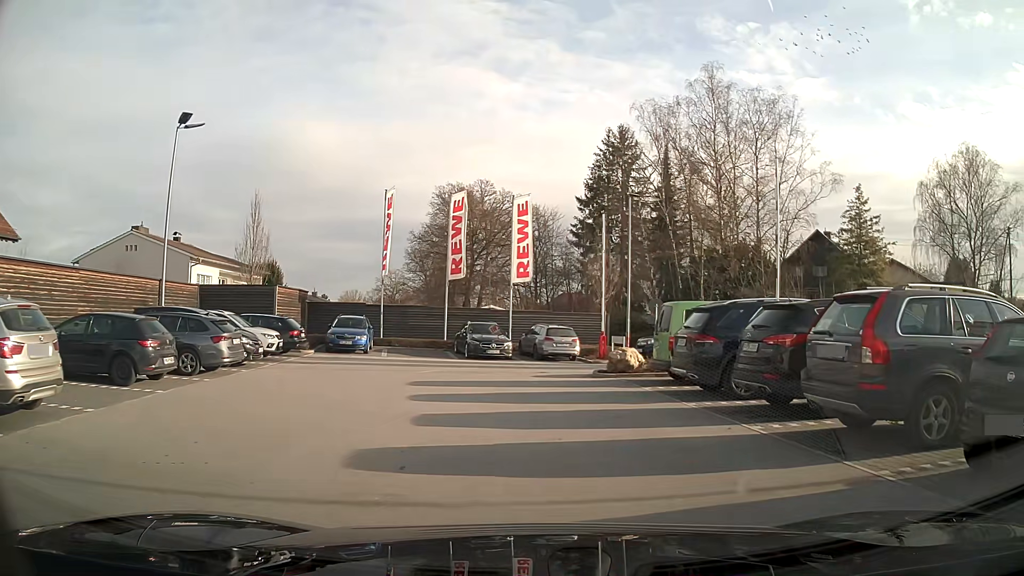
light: Day
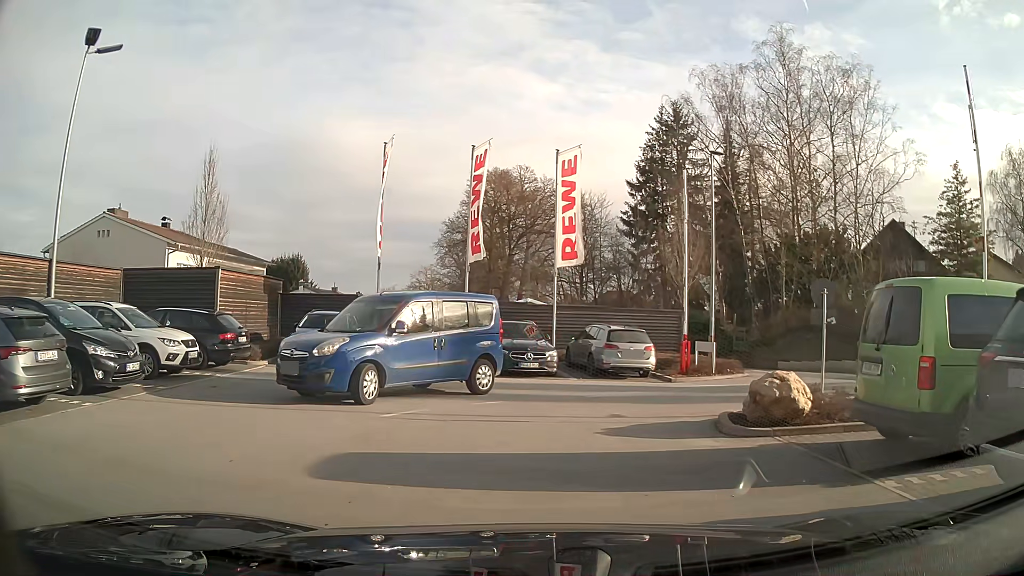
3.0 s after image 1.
(-0.3, +8.5) m; -4°
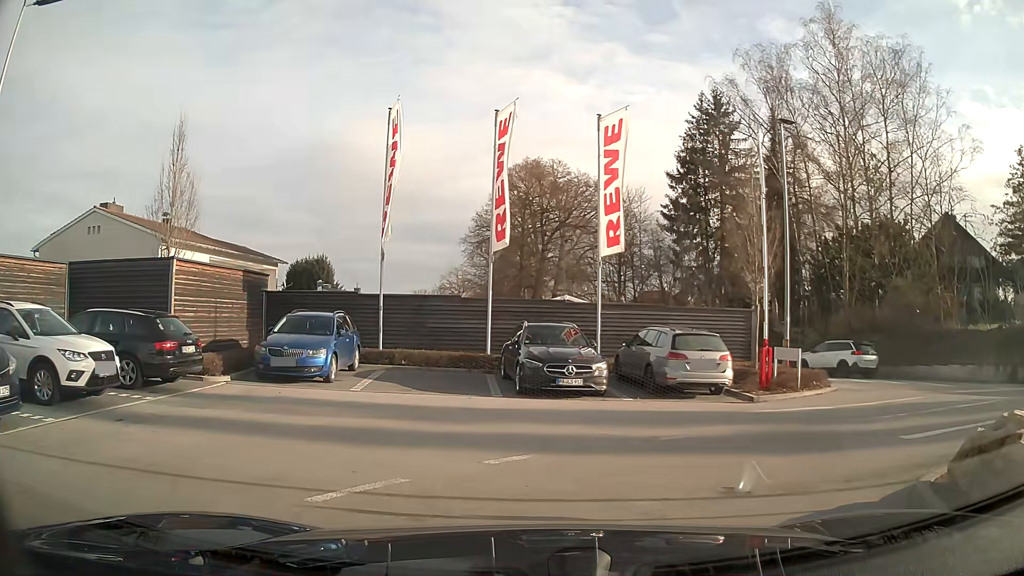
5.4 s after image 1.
(-0.1, +4.4) m; -5°
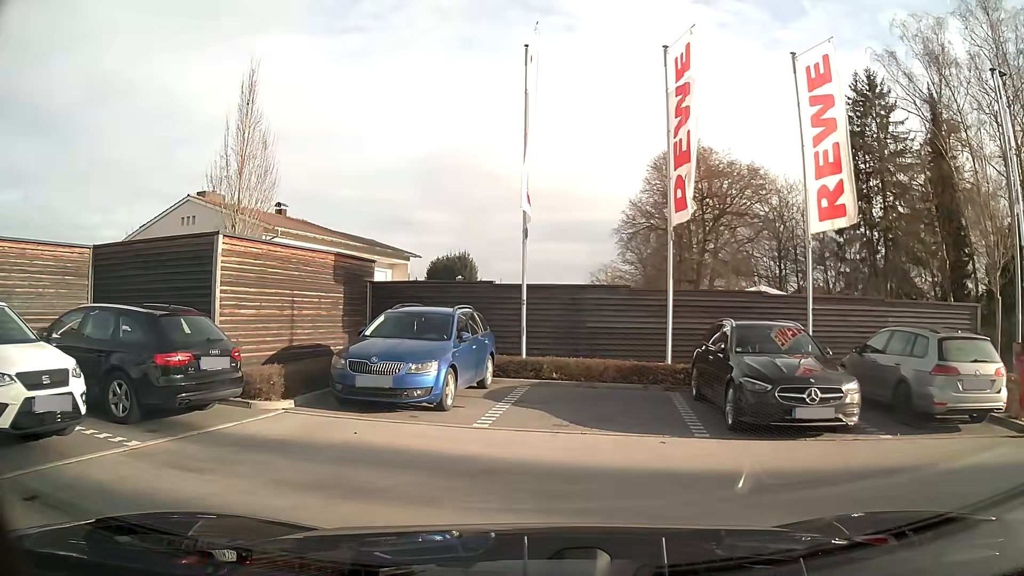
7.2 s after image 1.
(-0.5, +4.8) m; -10°
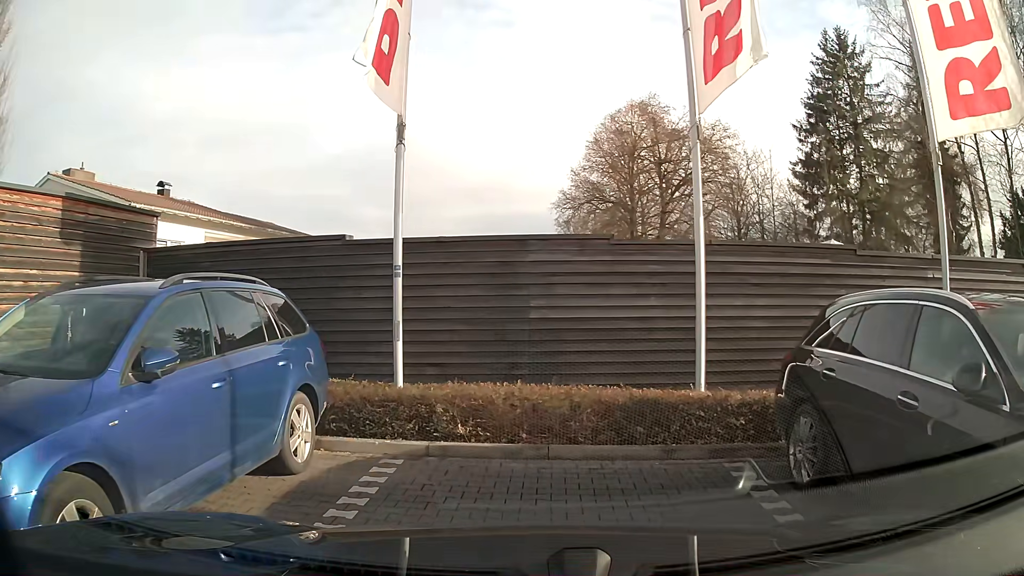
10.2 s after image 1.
(+0.4, +7.2) m; +7°
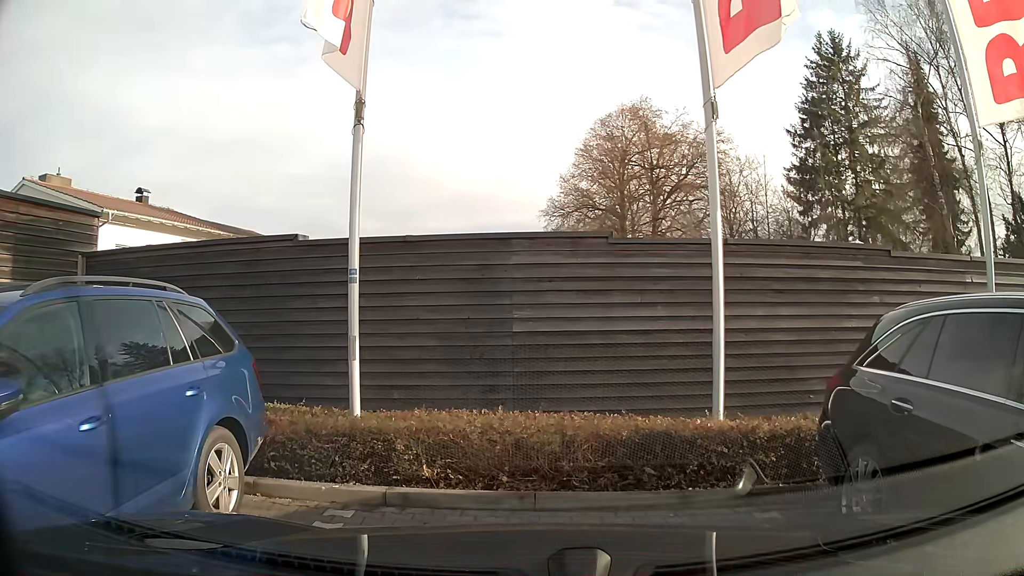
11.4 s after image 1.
(0.0, +1.1) m; 0°
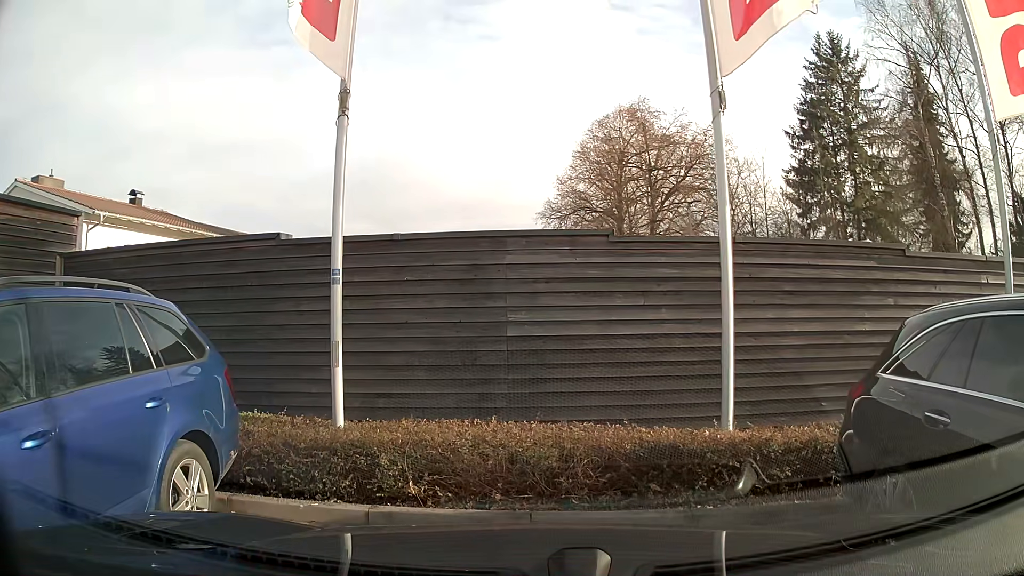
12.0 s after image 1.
(0.0, +0.4) m; 0°
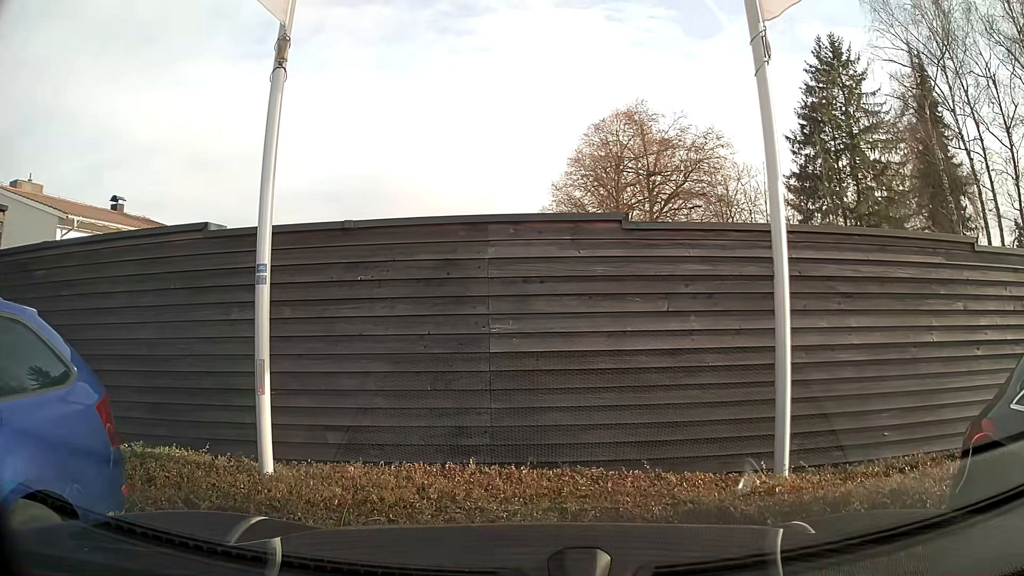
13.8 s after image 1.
(0.0, +1.4) m; 0°
